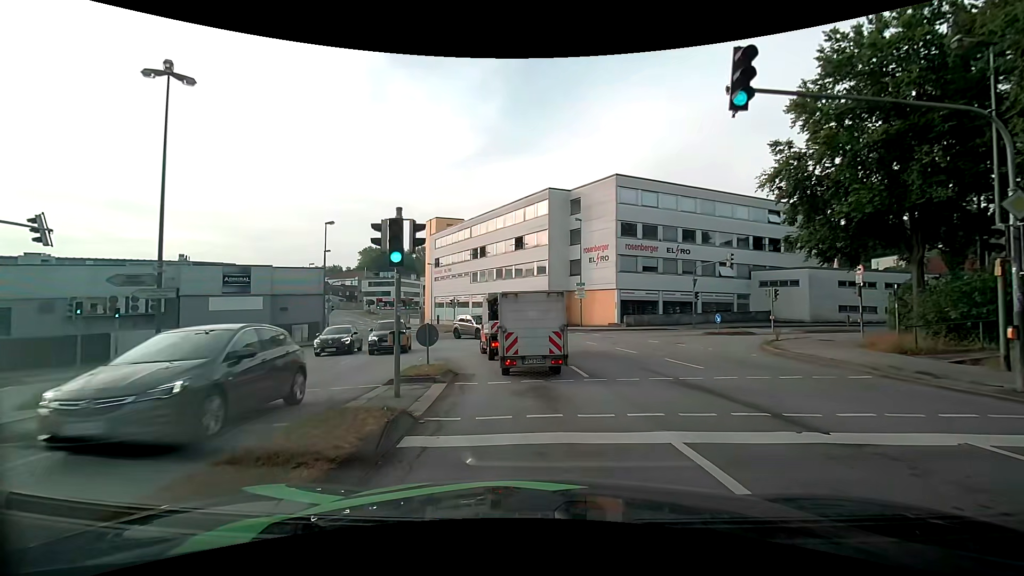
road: tertiary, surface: asphalt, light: Day
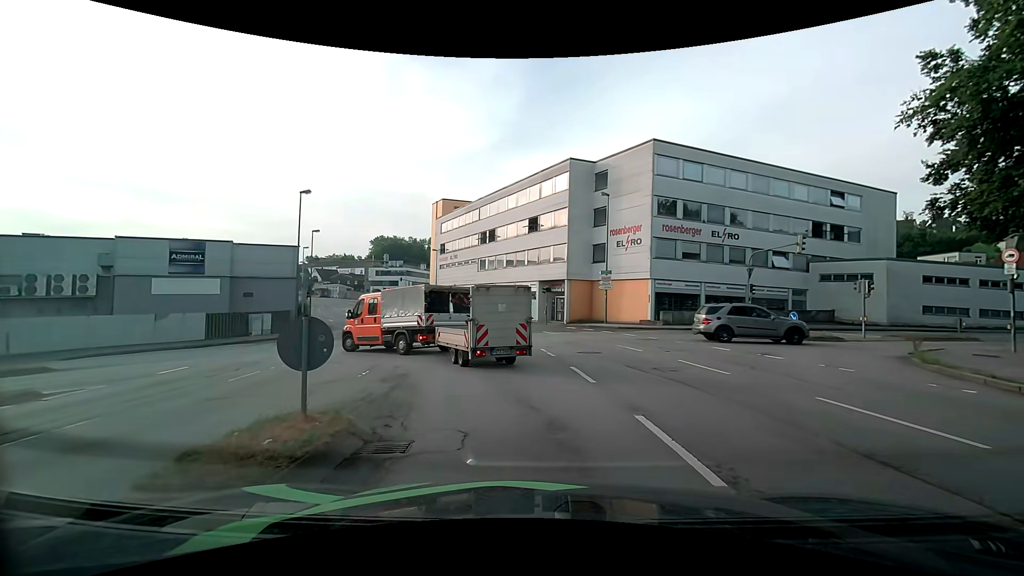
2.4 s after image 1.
(-0.2, +7.8) m; -2°
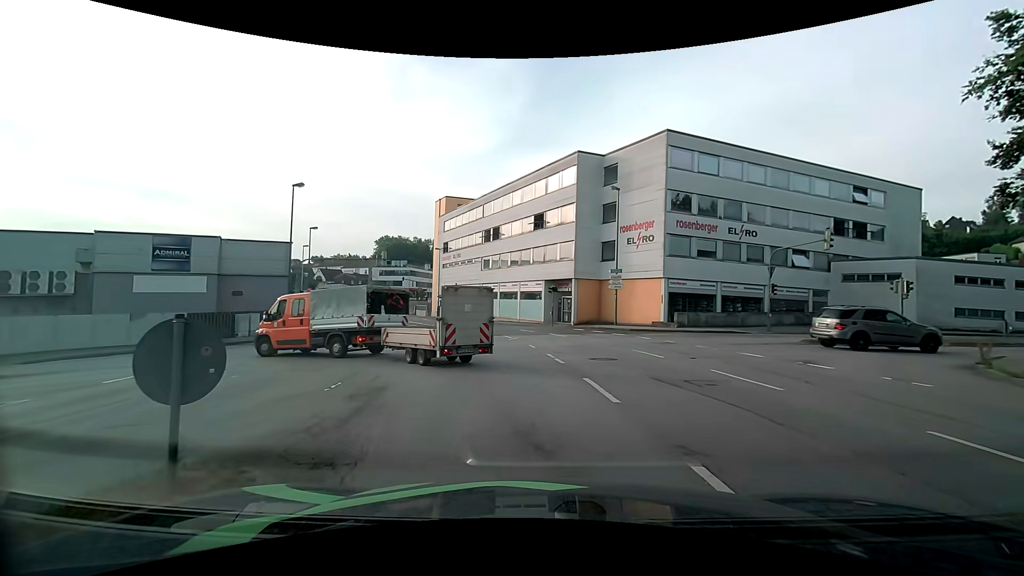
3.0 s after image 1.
(0.0, +2.1) m; -2°
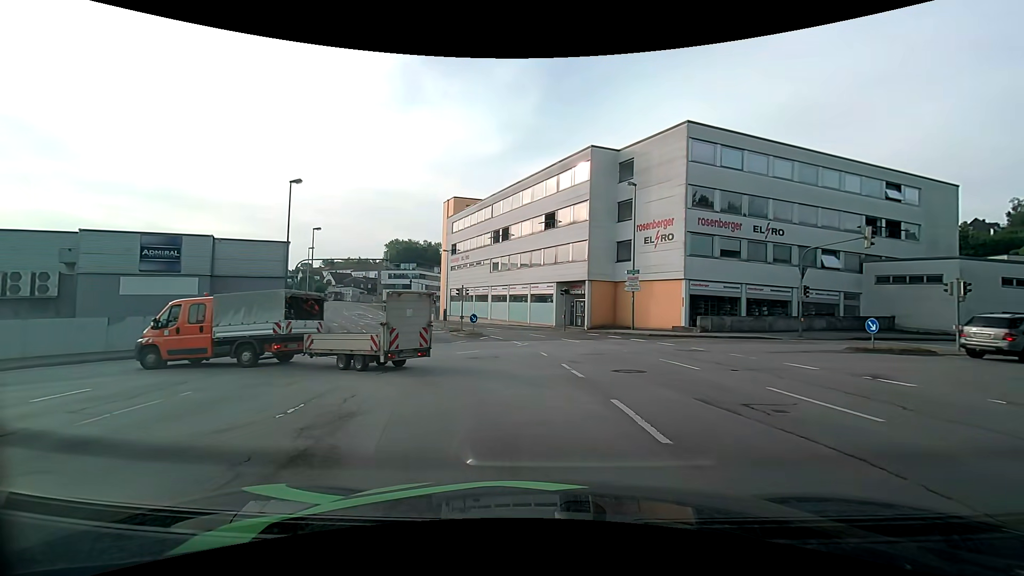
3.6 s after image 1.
(0.0, +2.2) m; +1°
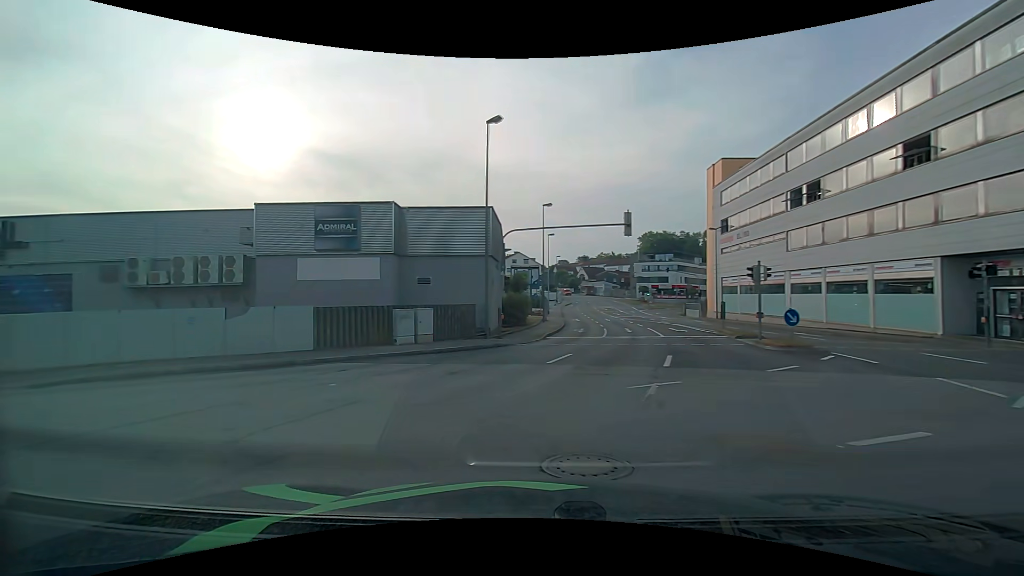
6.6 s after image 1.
(-2.5, +12.6) m; -29°
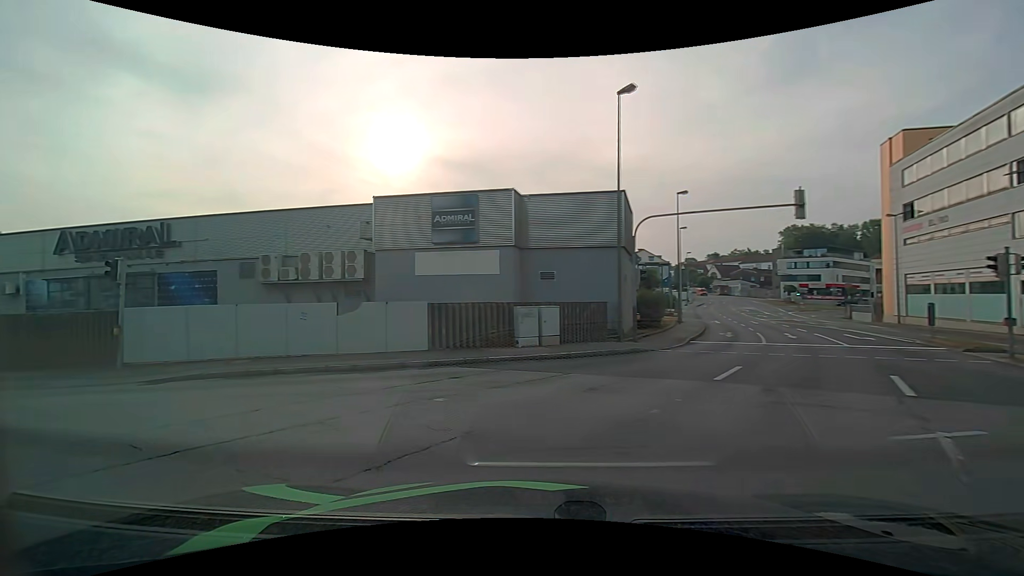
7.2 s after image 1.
(-0.3, +2.7) m; -14°
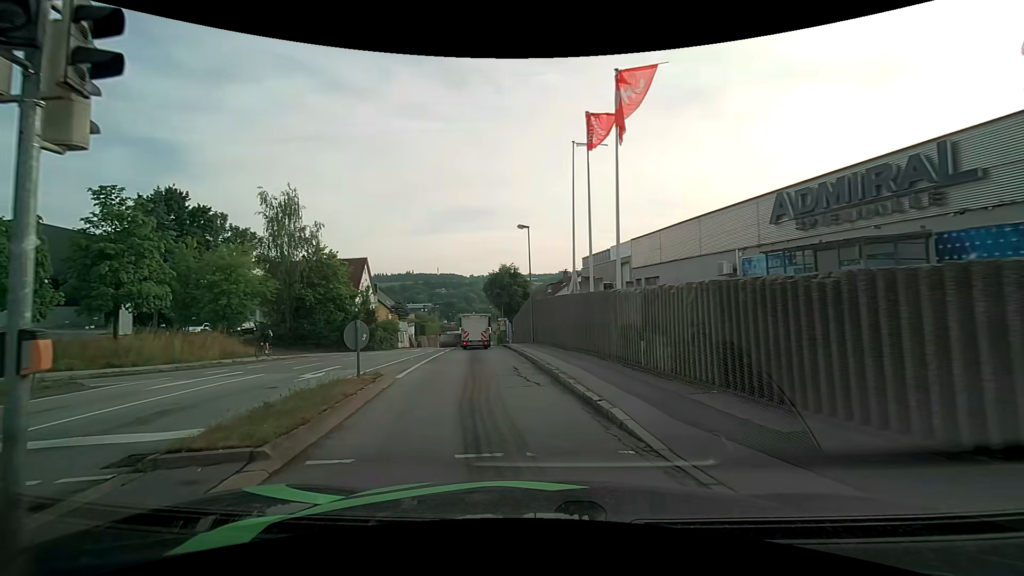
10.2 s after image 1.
(-8.2, +10.2) m; -70°
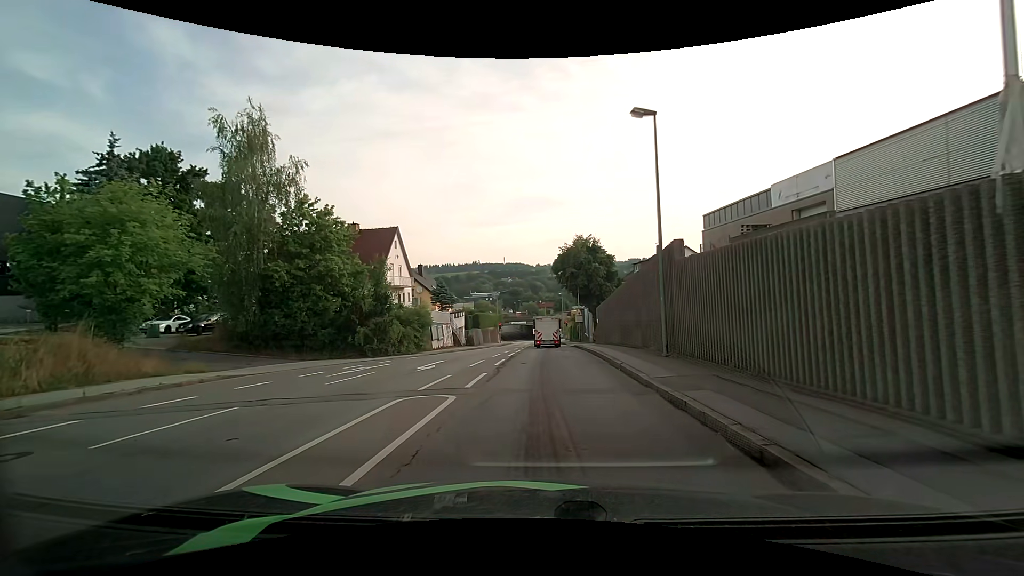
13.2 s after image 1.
(-2.1, +17.2) m; -8°
(0, +10) (0, +20) (0, +30) (+1, +40) (+1, +50) (+1, +60) (+1, +70) (0, +80) (+1, +90) (+7, +98) m
